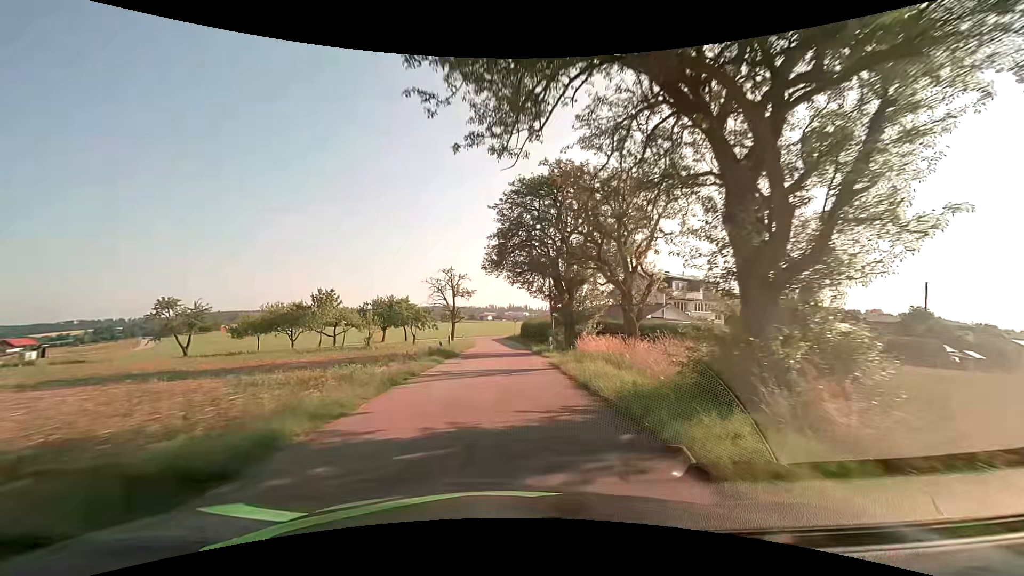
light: Day
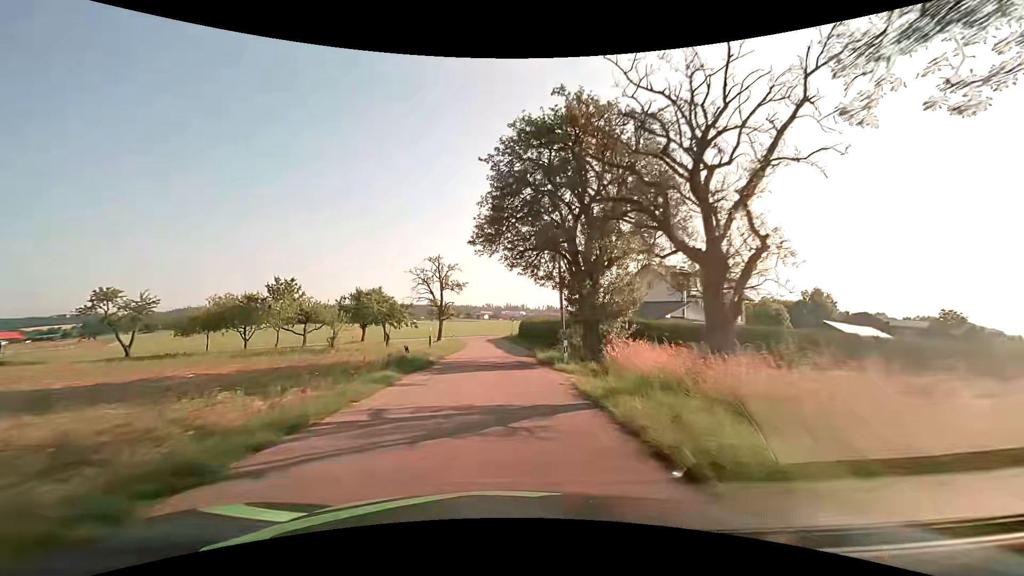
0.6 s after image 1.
(0.0, +8.0) m; 0°
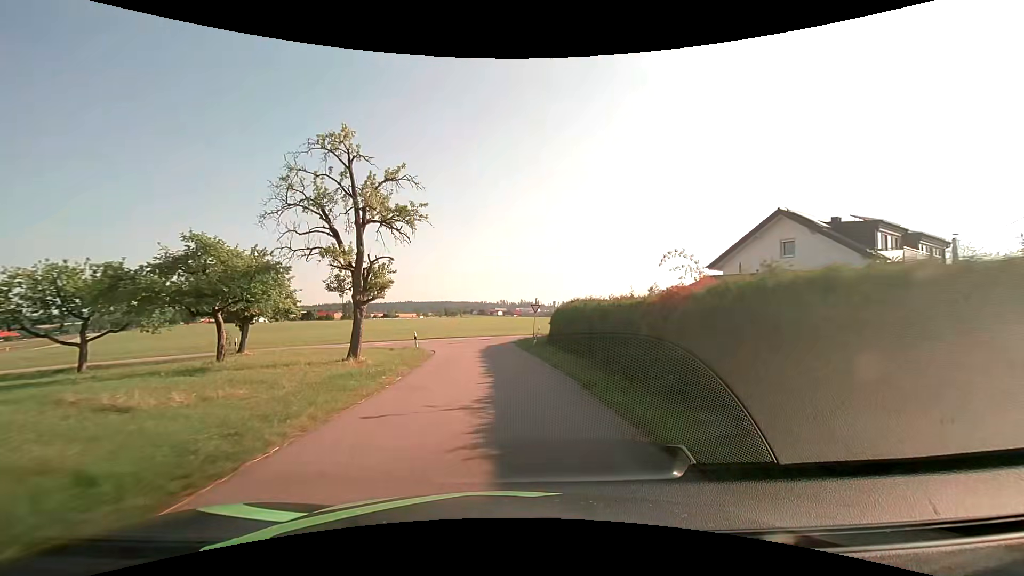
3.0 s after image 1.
(+0.1, +29.6) m; -1°
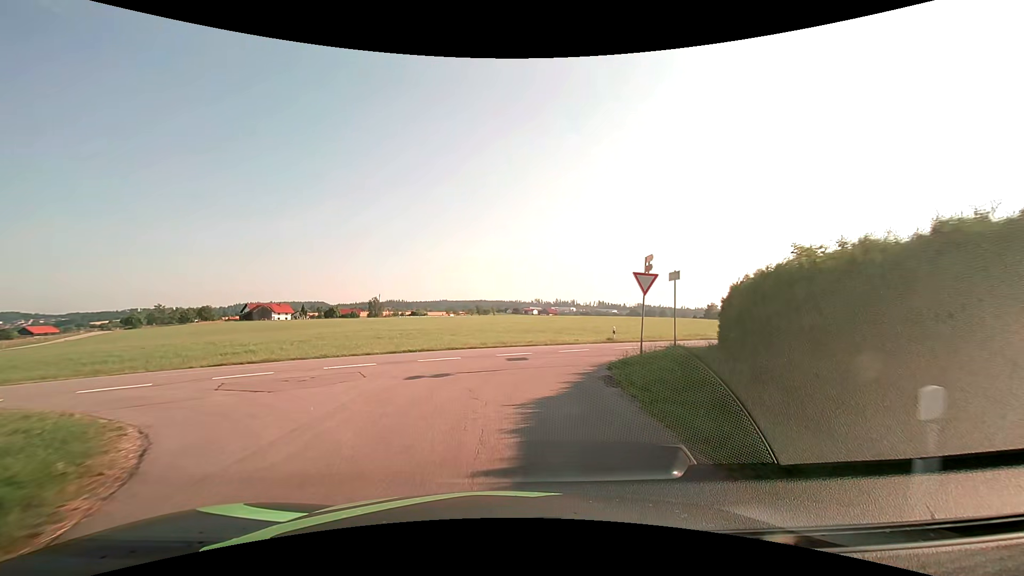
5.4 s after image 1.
(-0.9, +24.2) m; -4°
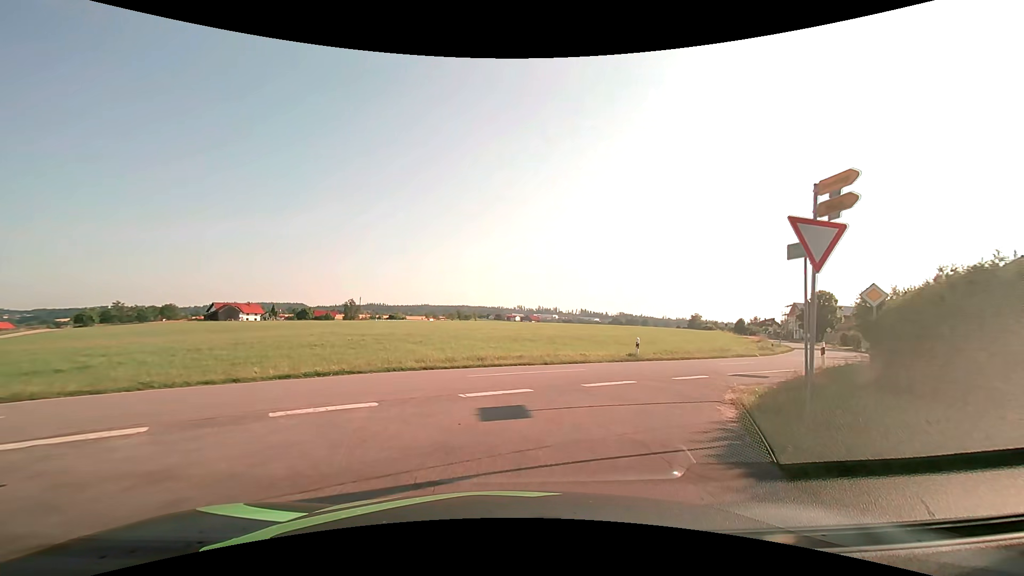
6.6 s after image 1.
(0.0, +9.4) m; +2°
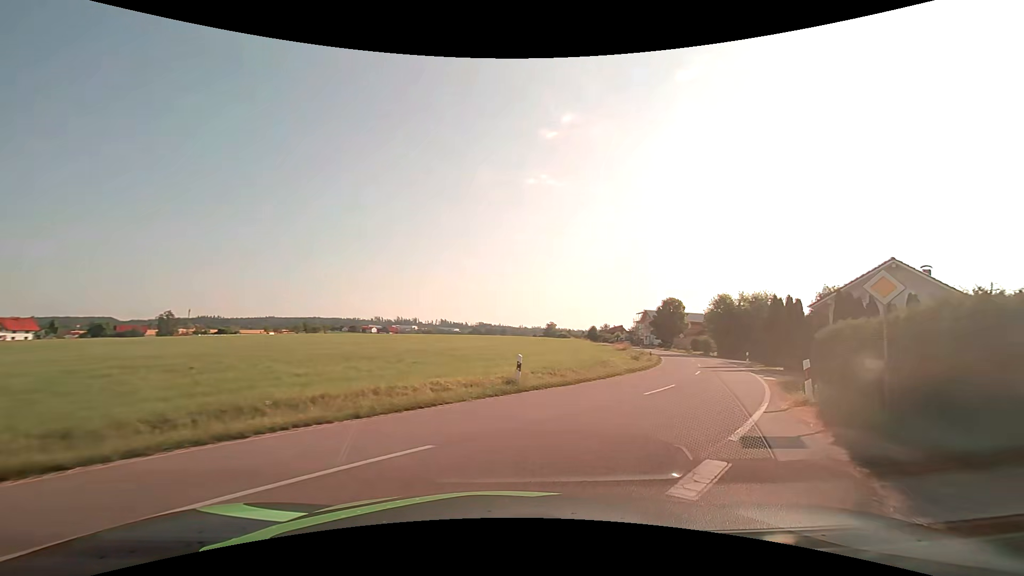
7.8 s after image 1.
(+1.0, +8.5) m; +16°
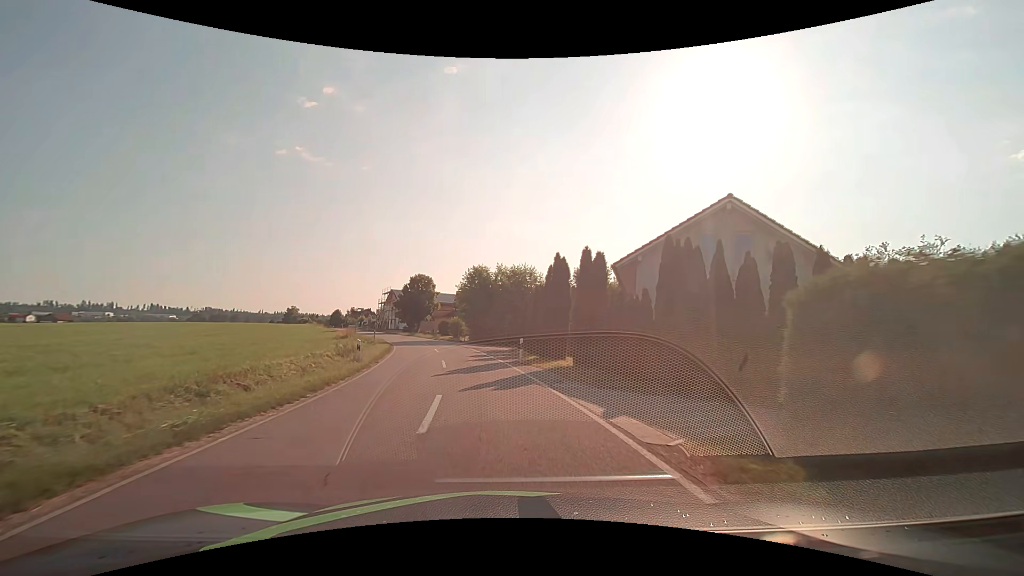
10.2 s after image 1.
(+6.0, +17.9) m; +28°
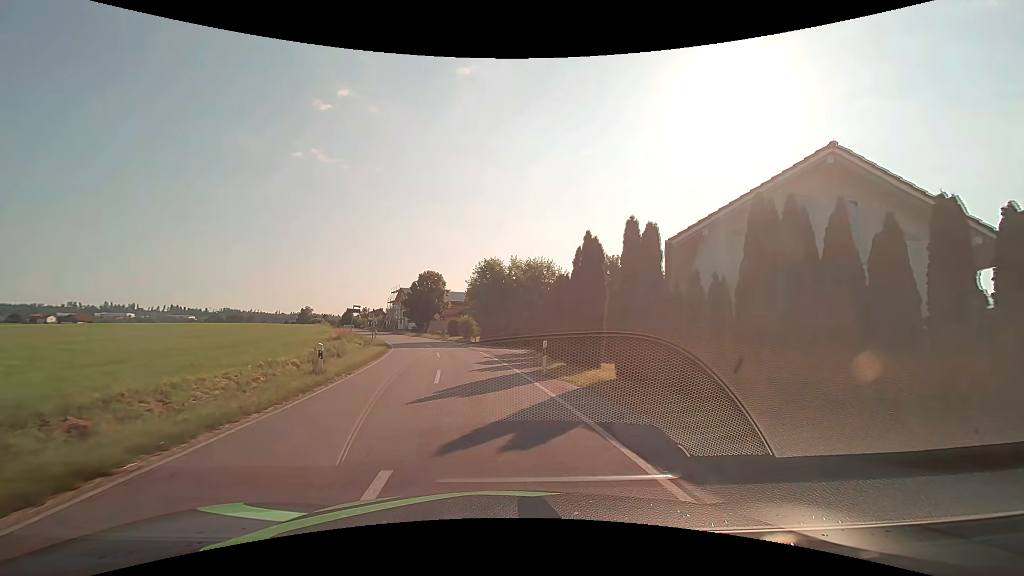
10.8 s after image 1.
(-0.1, +6.0) m; -2°
(0, +10) (-1, +20) (-3, +30) (-5, +40) (-7, +49) (-10, +59) (-14, +68) (-18, +77) (-21, +87) (-25, +96) m
